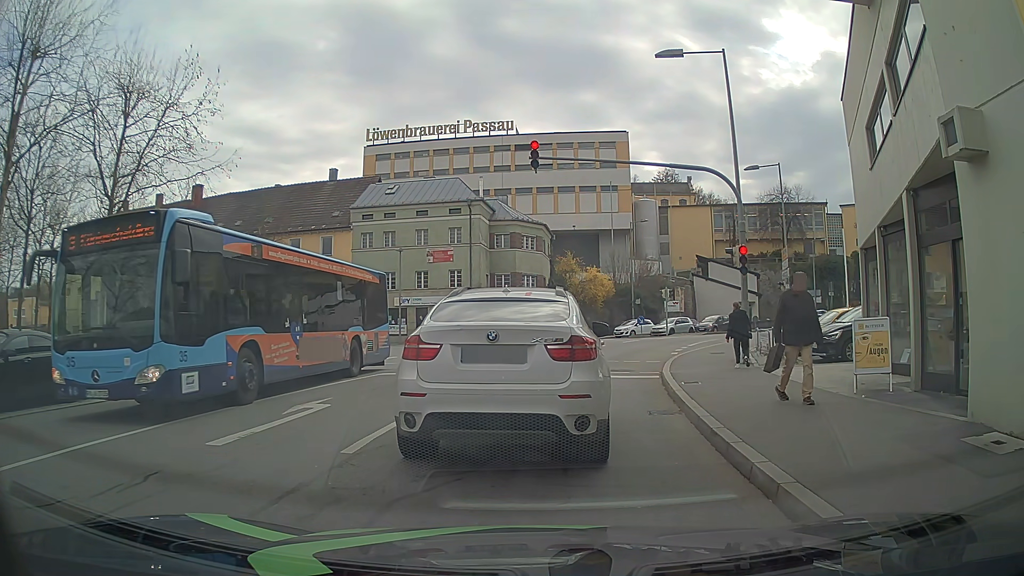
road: residential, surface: asphalt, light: Day
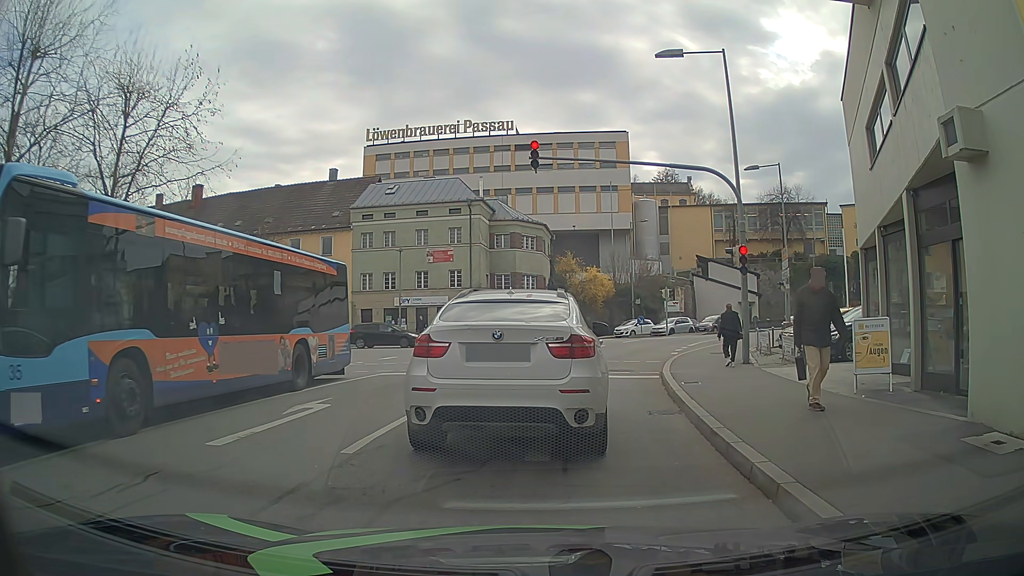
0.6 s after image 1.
(0.0, 0.0) m; 0°
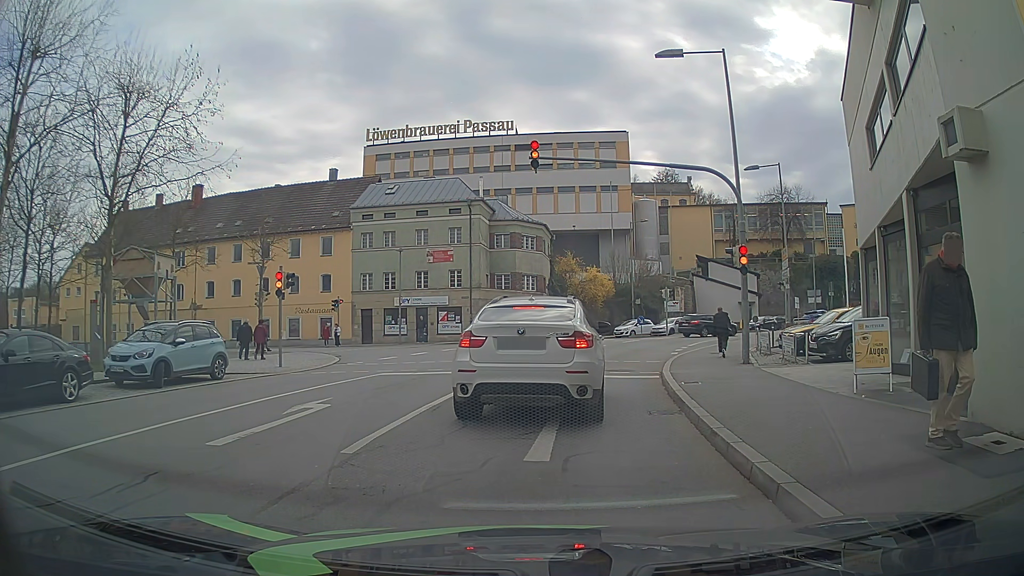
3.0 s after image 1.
(0.0, 0.0) m; 0°
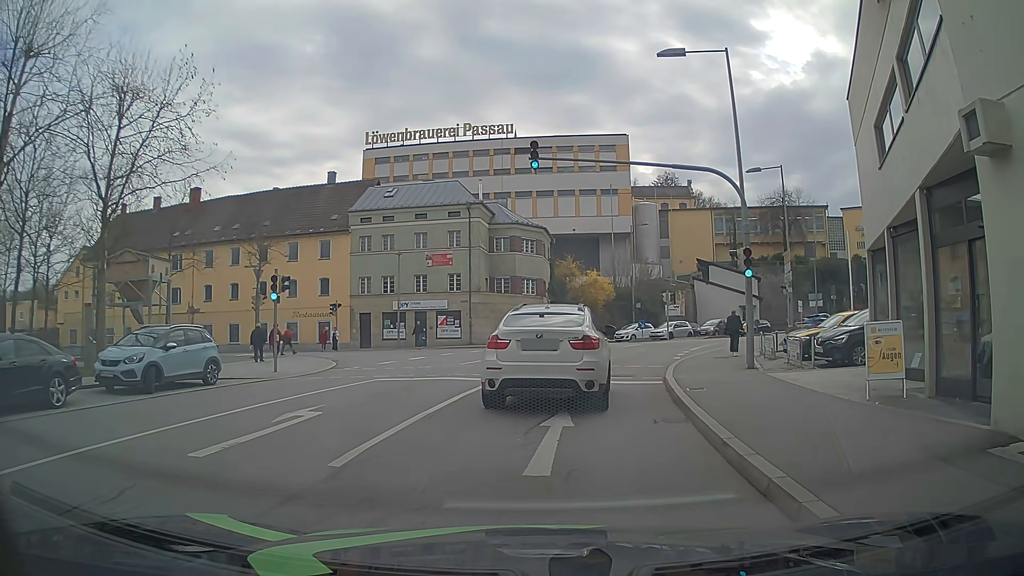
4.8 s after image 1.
(0.0, +0.6) m; 0°
